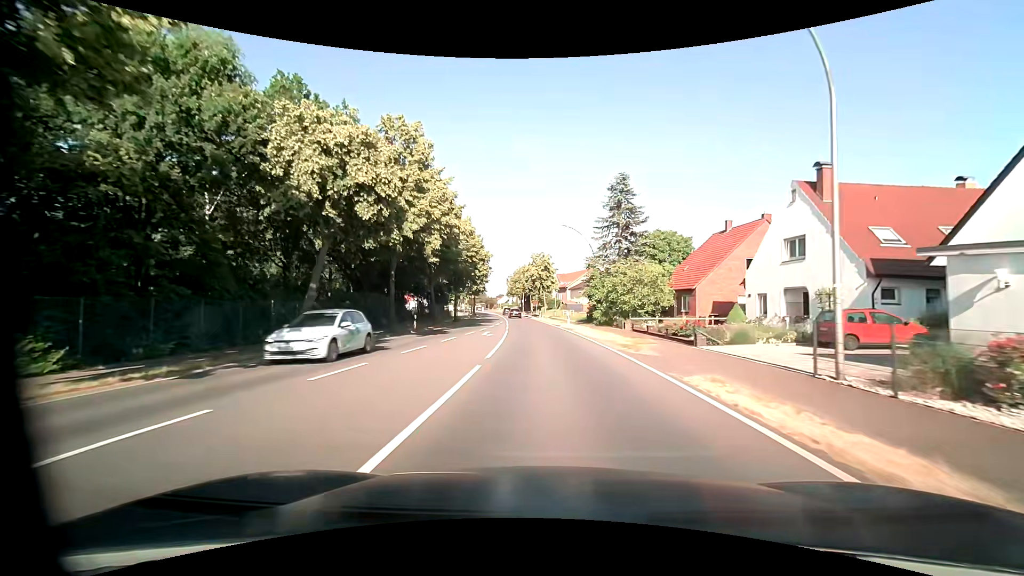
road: primary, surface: asphalt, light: Day
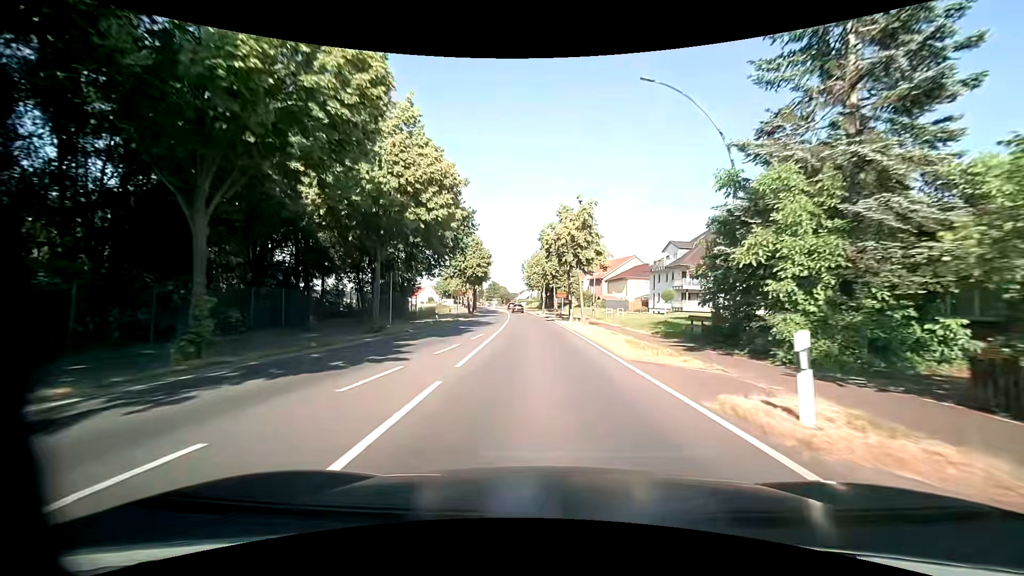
(-0.6, +32.3) m; -3°
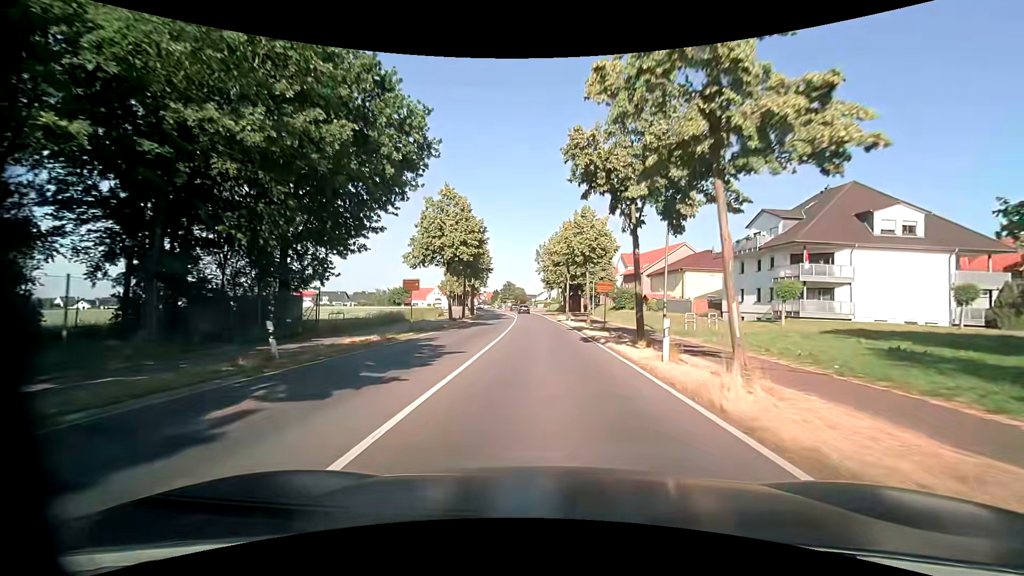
(-0.4, +24.2) m; -2°
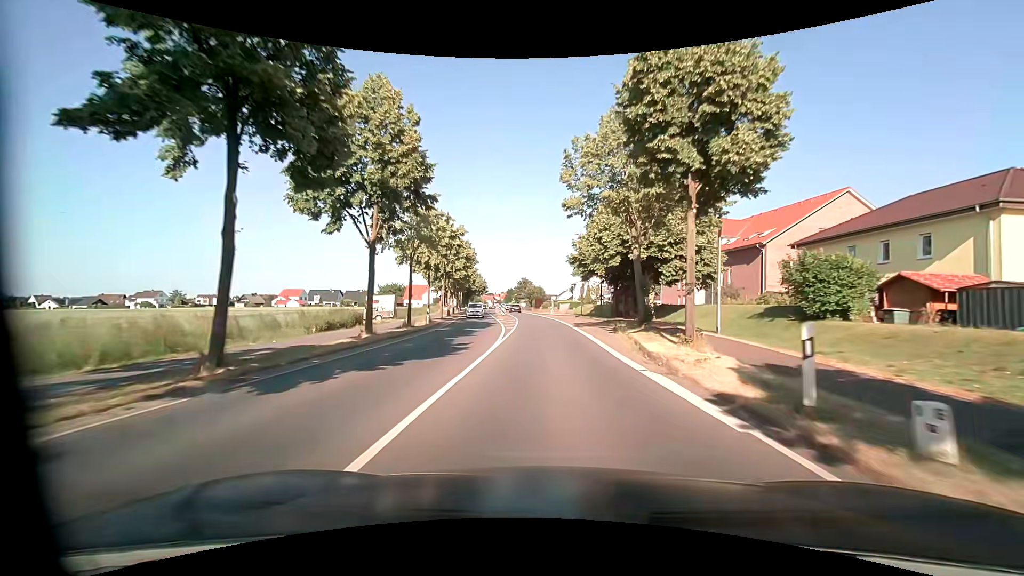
(-0.9, +40.2) m; -3°
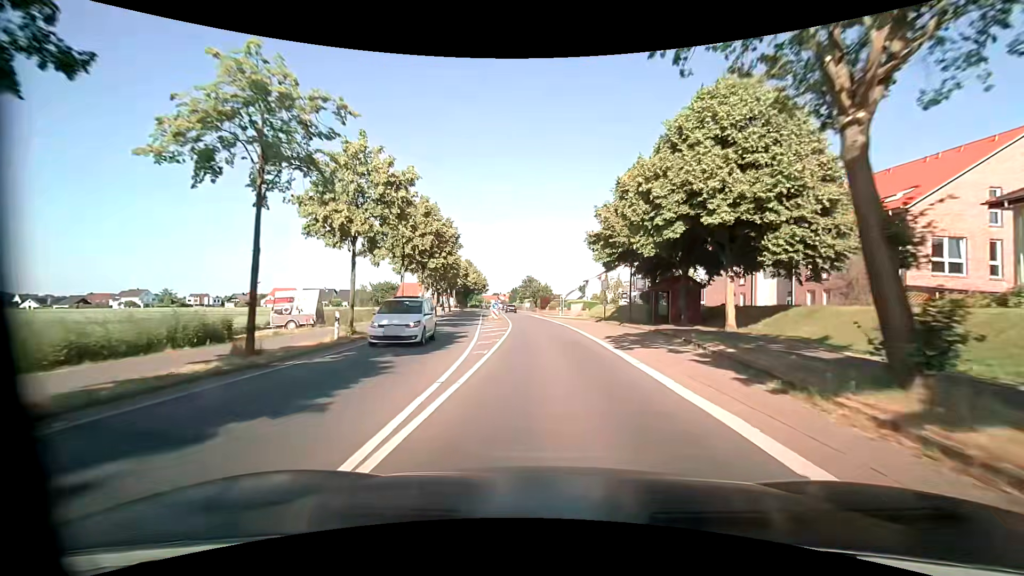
(+0.1, +16.1) m; 0°
